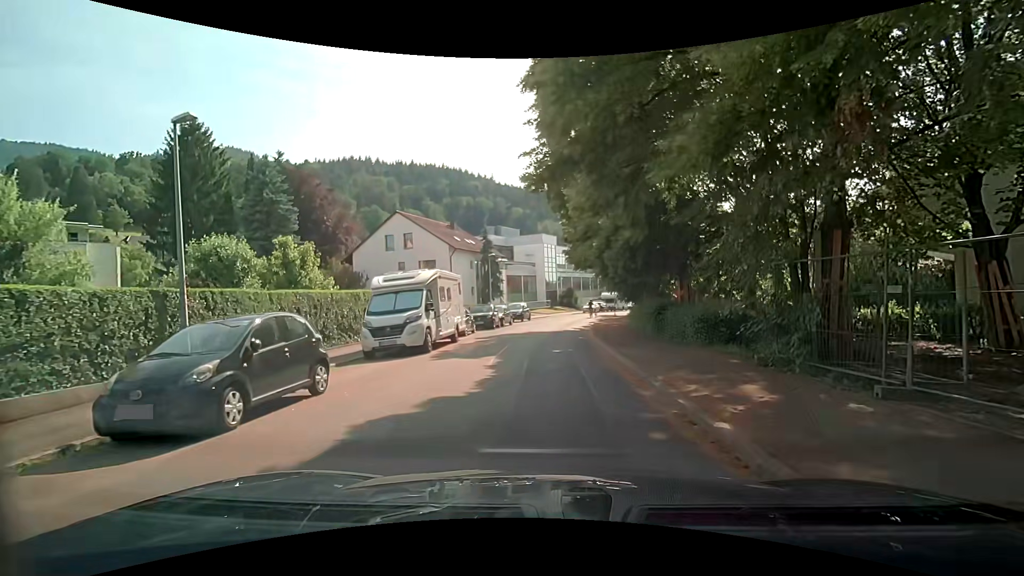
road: unclassified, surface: asphalt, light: Day
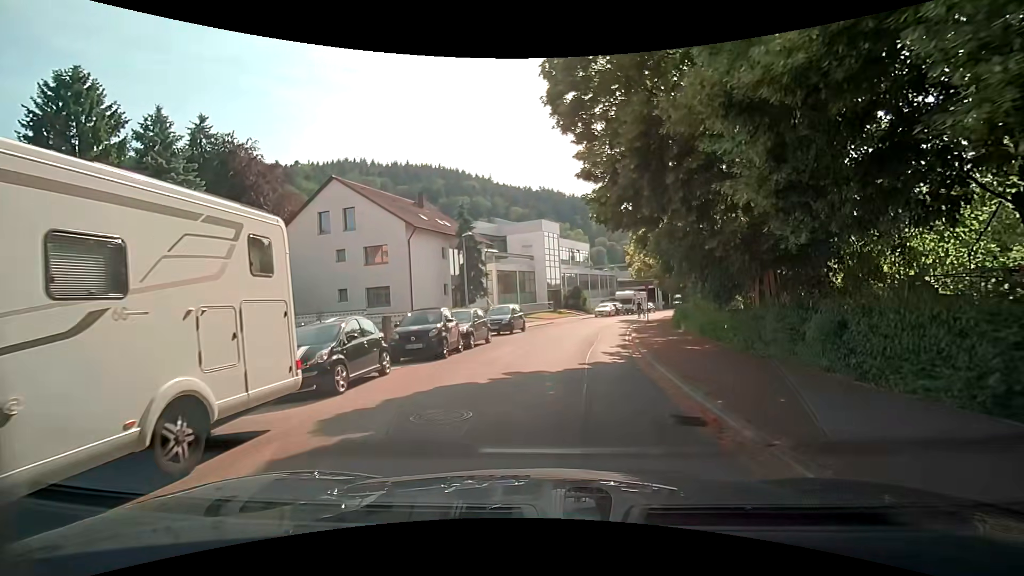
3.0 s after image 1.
(+0.1, +15.0) m; +2°
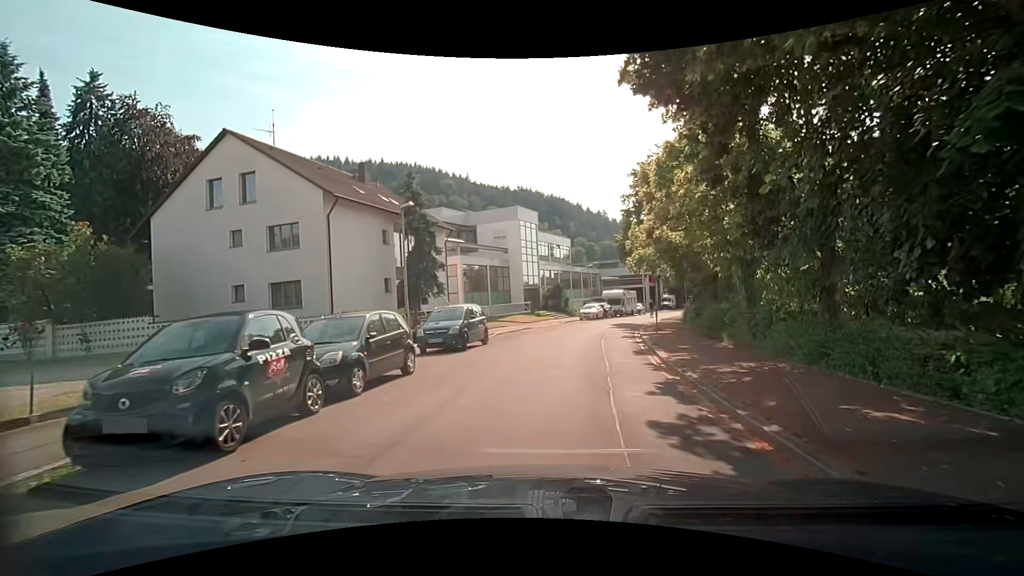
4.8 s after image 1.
(-0.1, +9.2) m; +1°
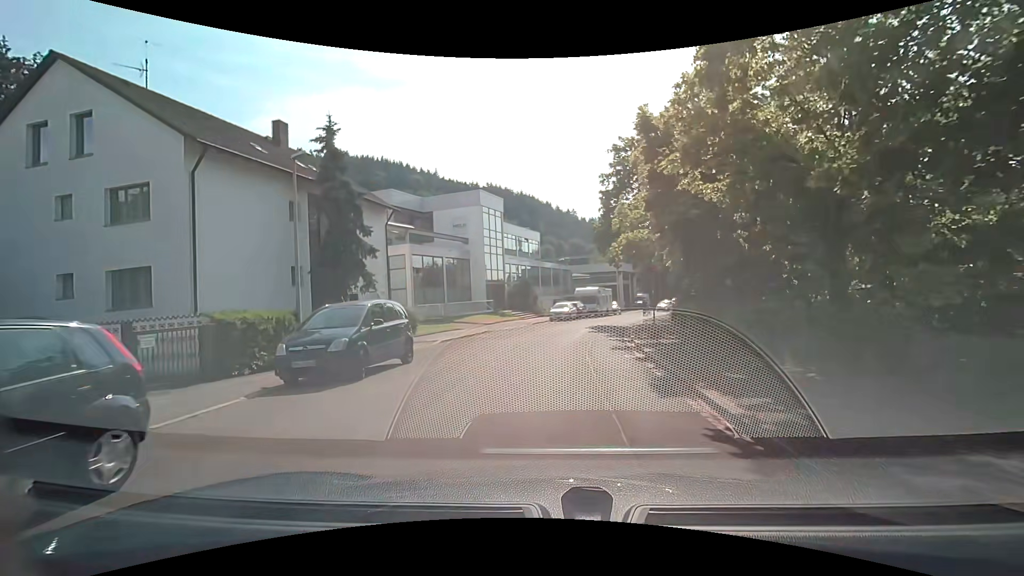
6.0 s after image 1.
(+0.3, +6.9) m; +3°
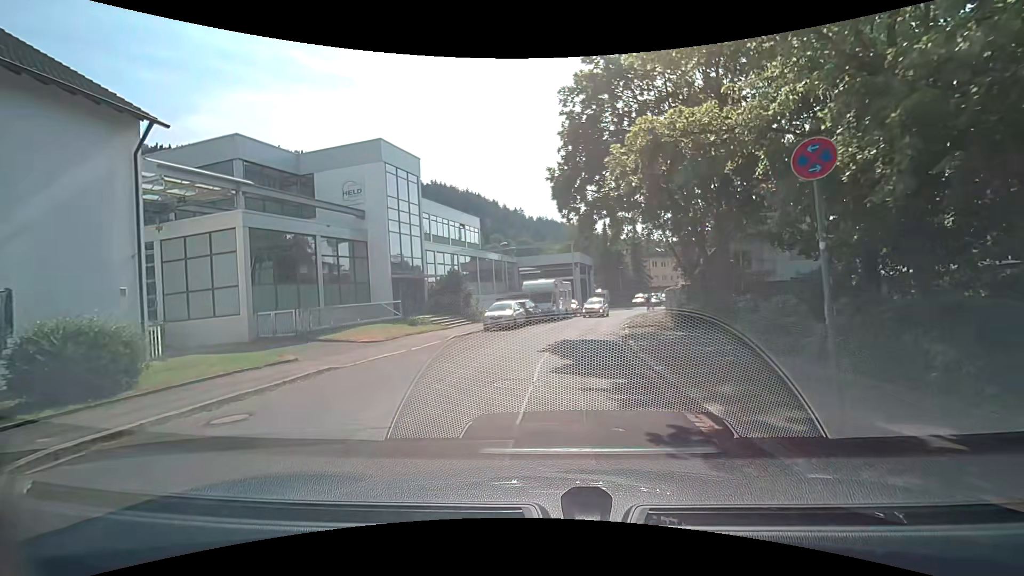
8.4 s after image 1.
(+1.1, +14.5) m; +7°
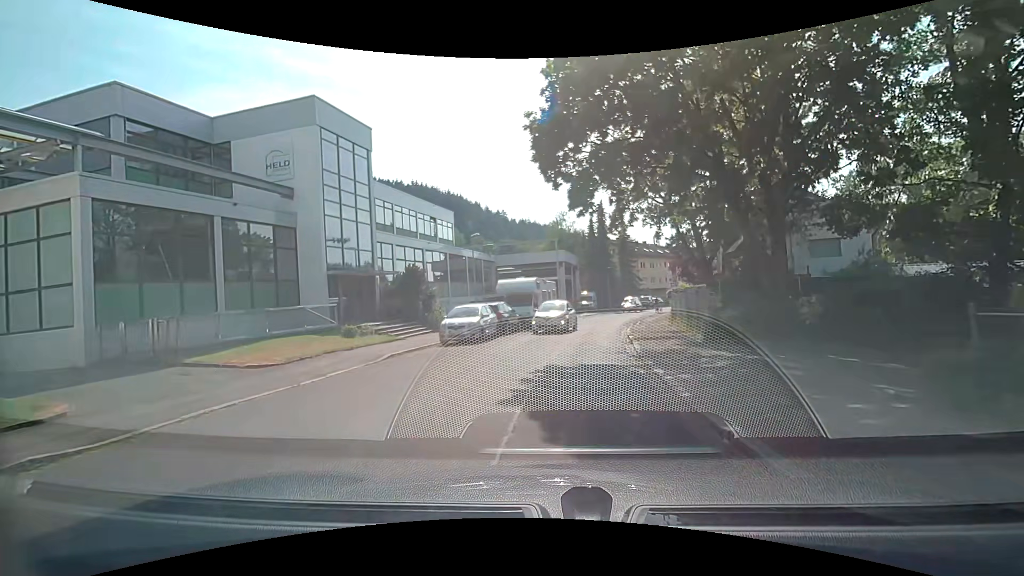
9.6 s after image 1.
(+0.1, +6.7) m; +4°
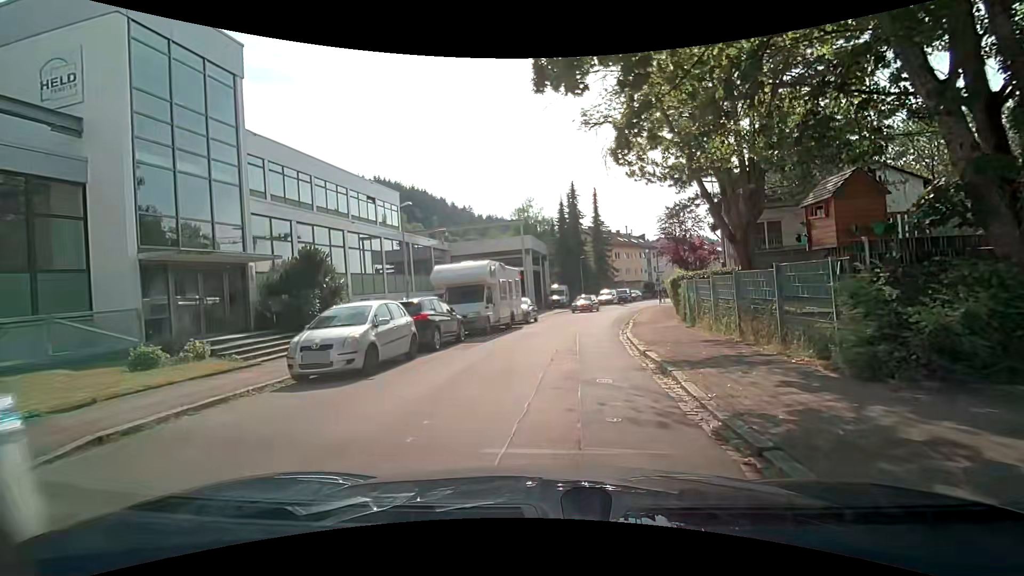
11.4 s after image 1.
(0.0, +9.2) m; +2°
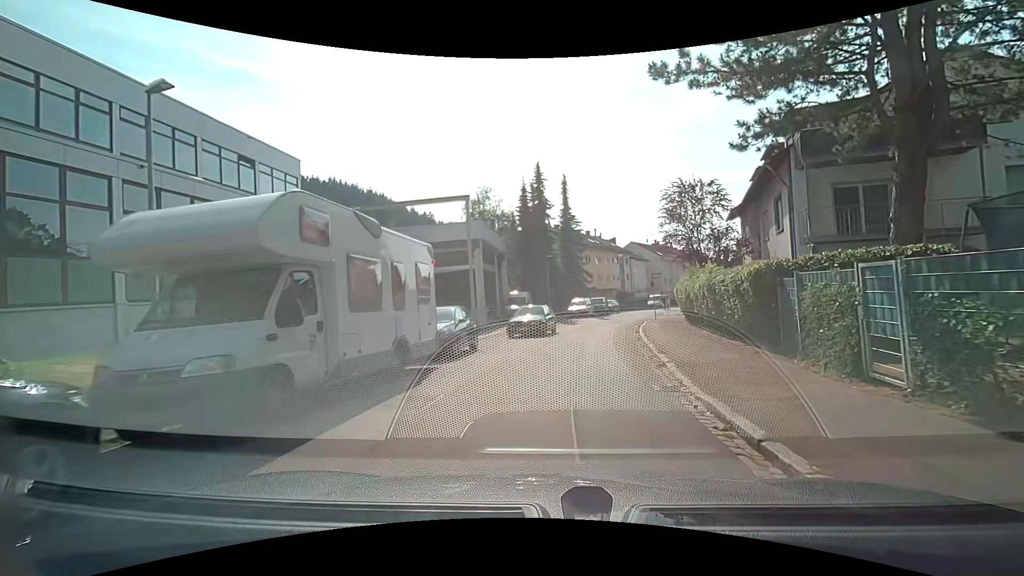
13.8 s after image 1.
(+0.1, +13.5) m; +4°
(0, +10) (+2, +20) (+3, +30) (+4, +40) (+7, +49) (+11, +59) (+14, +68) (+19, +77) (+24, +85) (+29, +94) m
